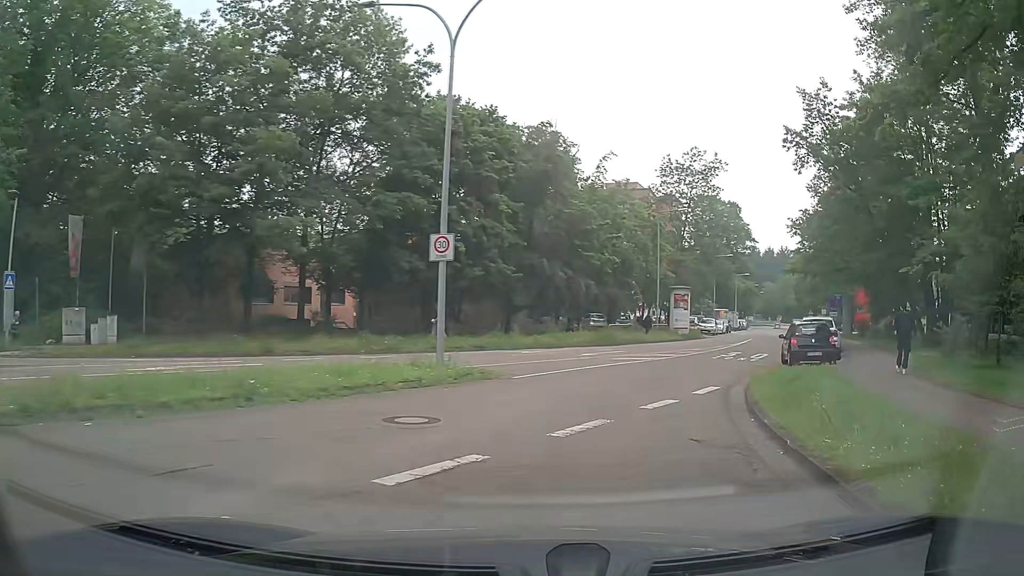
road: residential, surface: asphalt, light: Day
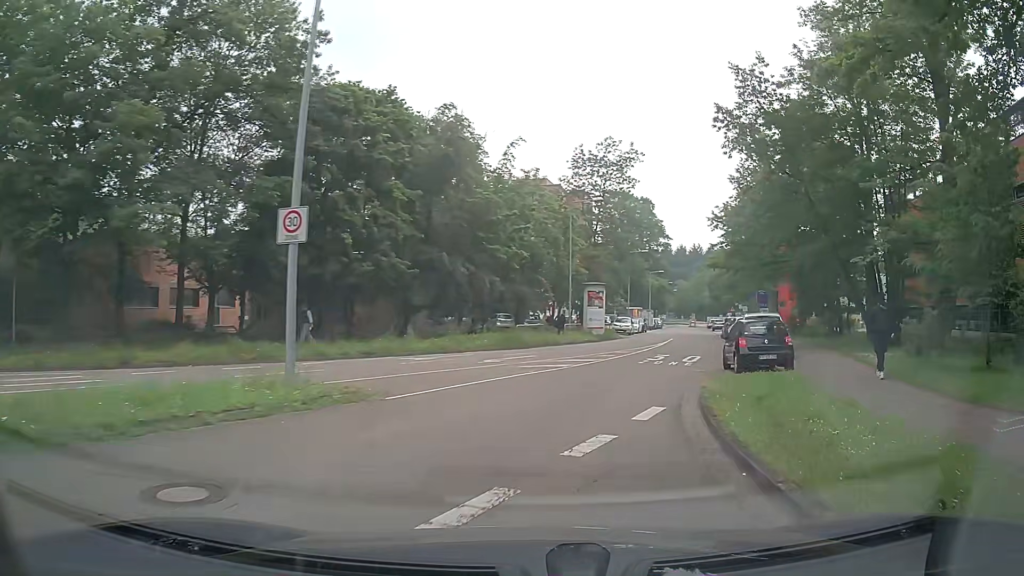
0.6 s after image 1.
(+0.2, +3.9) m; +8°
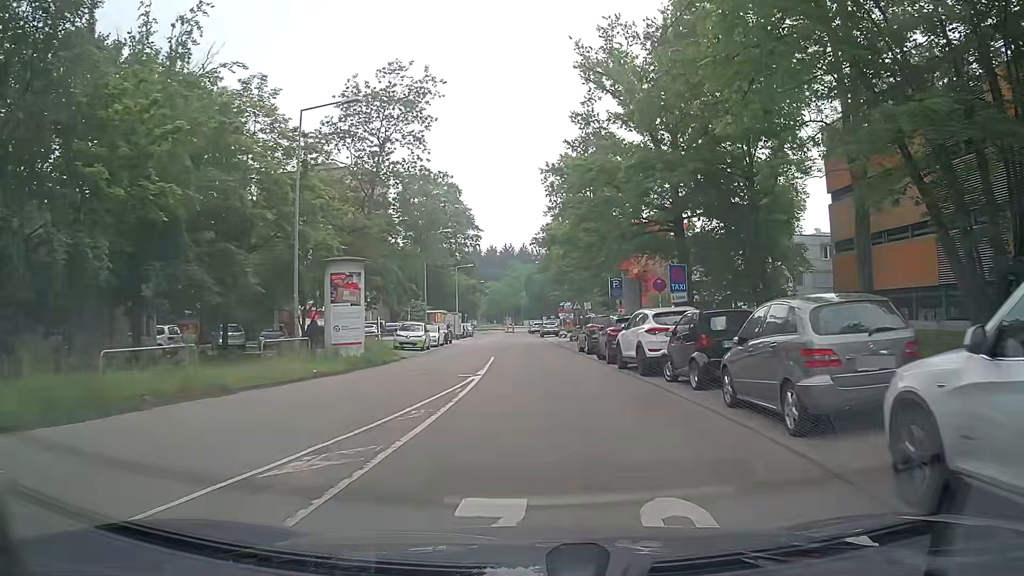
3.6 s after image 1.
(+3.3, +21.8) m; +15°
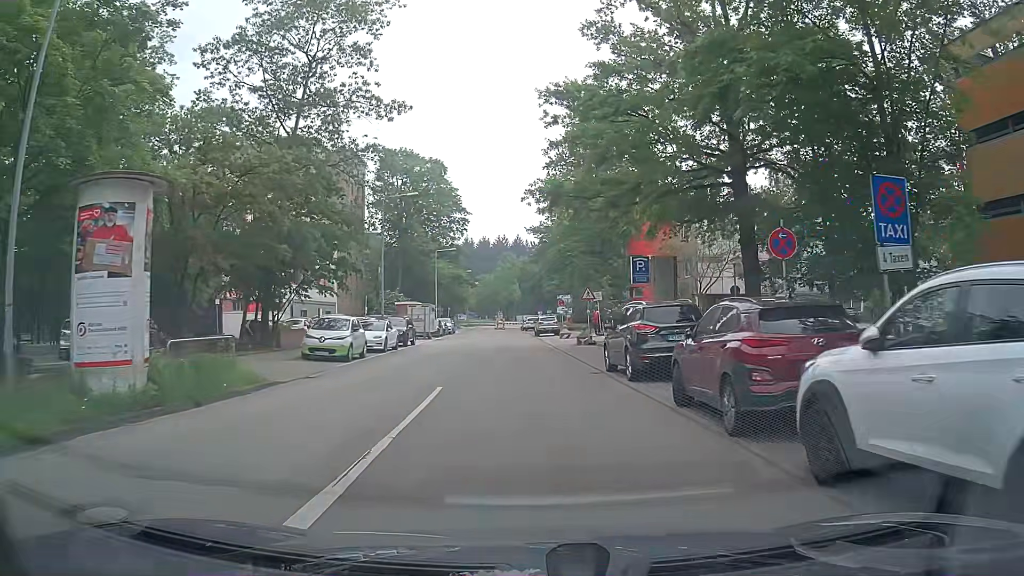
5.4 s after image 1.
(+0.1, +14.2) m; 0°
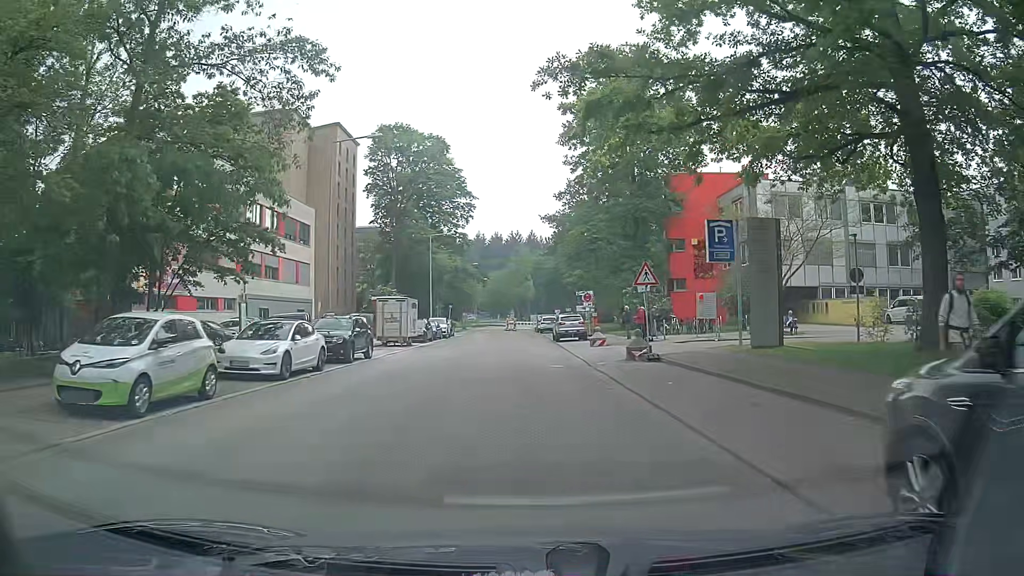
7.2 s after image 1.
(+0.1, +13.8) m; -1°
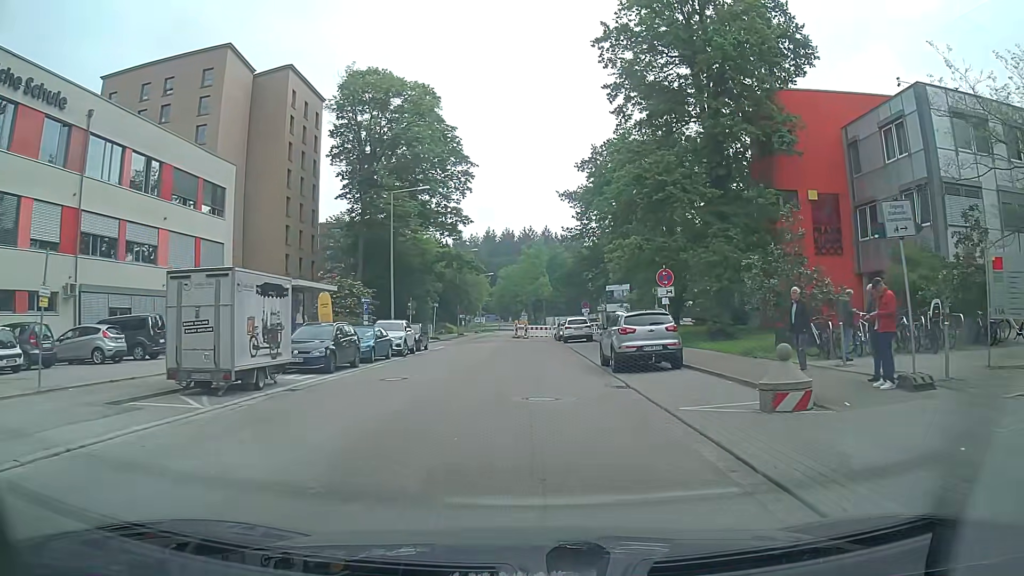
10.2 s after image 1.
(+0.1, +22.5) m; 0°
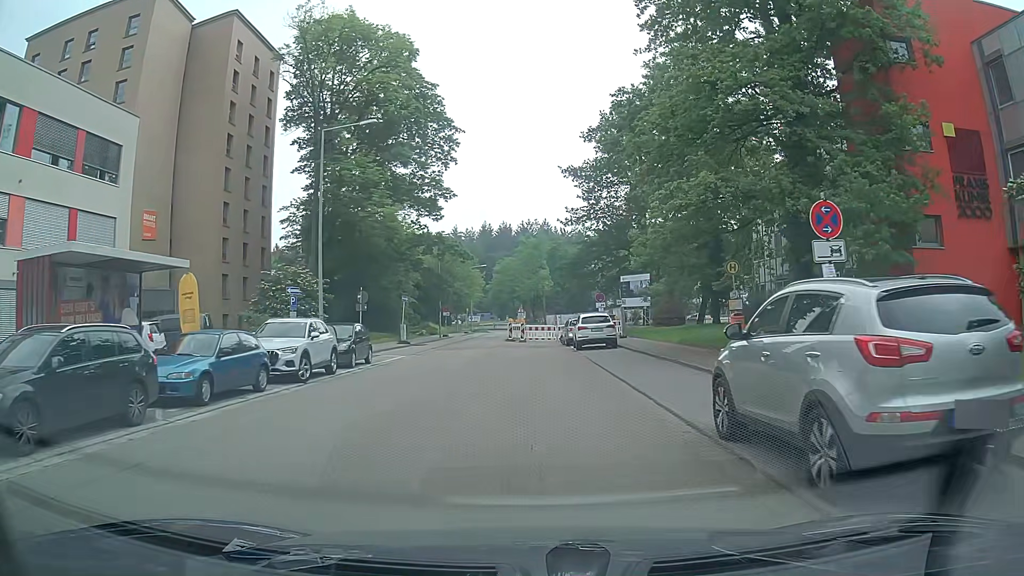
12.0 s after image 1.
(-0.1, +13.2) m; 0°
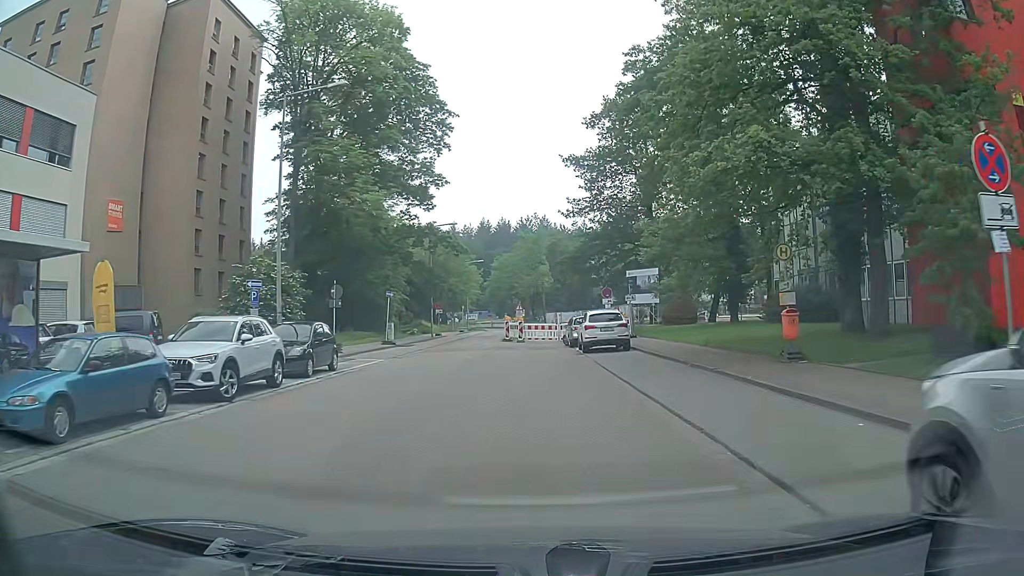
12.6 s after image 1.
(0.0, +4.4) m; 0°
(0, +10) (-1, +20) (-2, +30) (-4, +40) (-4, +50) (-4, +60) (-4, +70) (-4, +80) (-5, +90) (-6, +100) m
